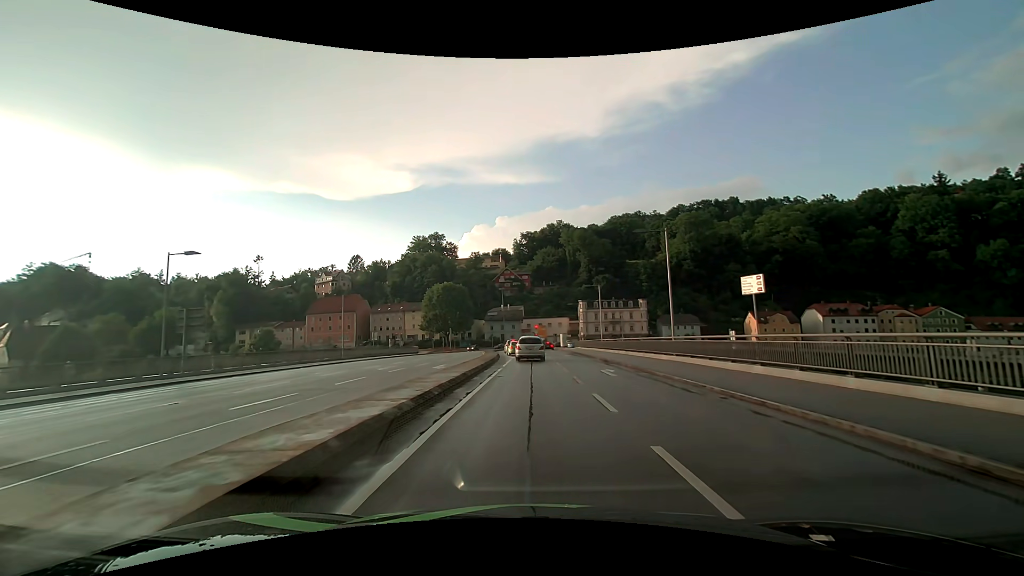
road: primary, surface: asphalt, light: Day
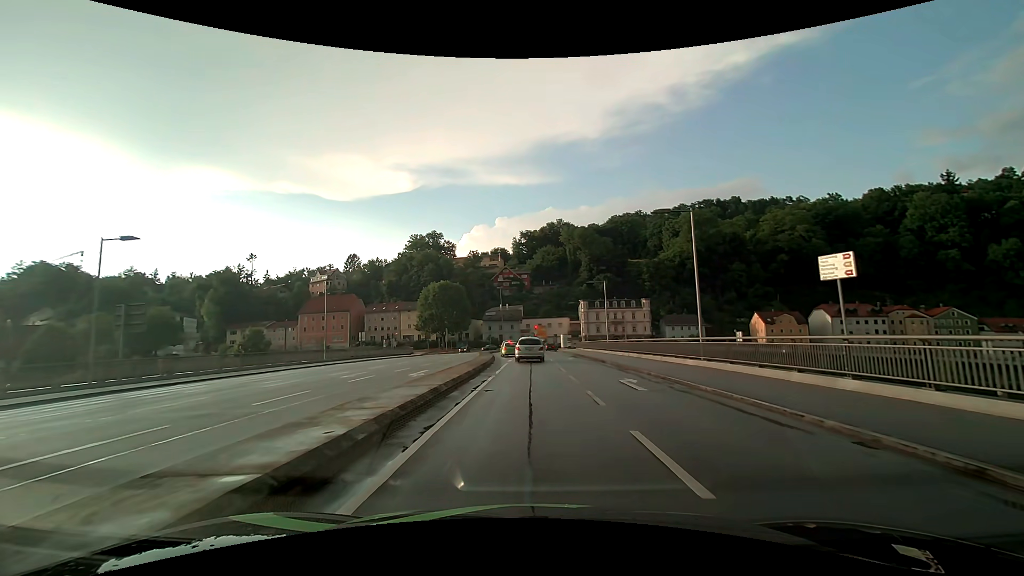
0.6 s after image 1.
(0.0, +4.8) m; +1°
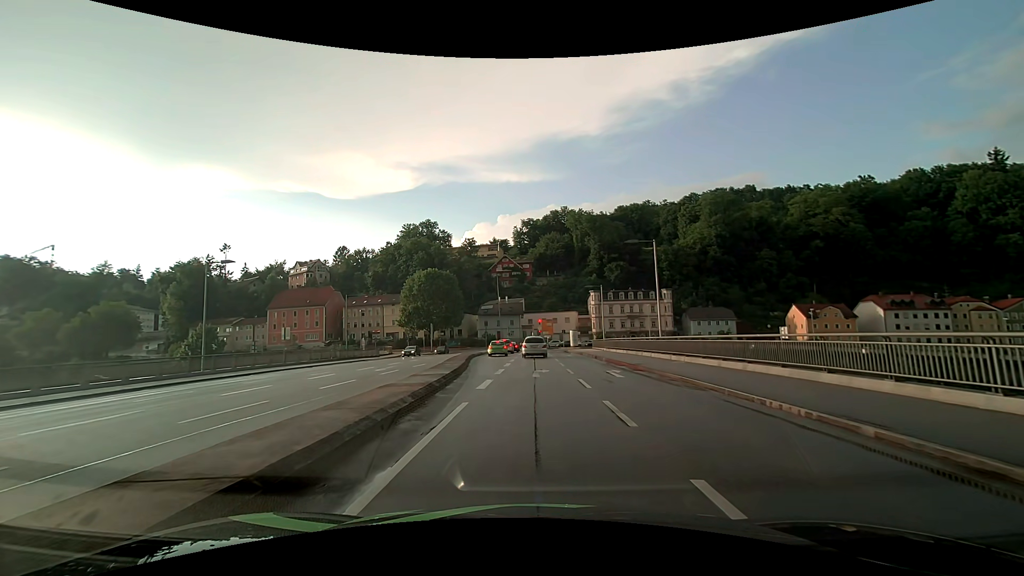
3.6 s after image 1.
(-0.1, +20.5) m; -1°
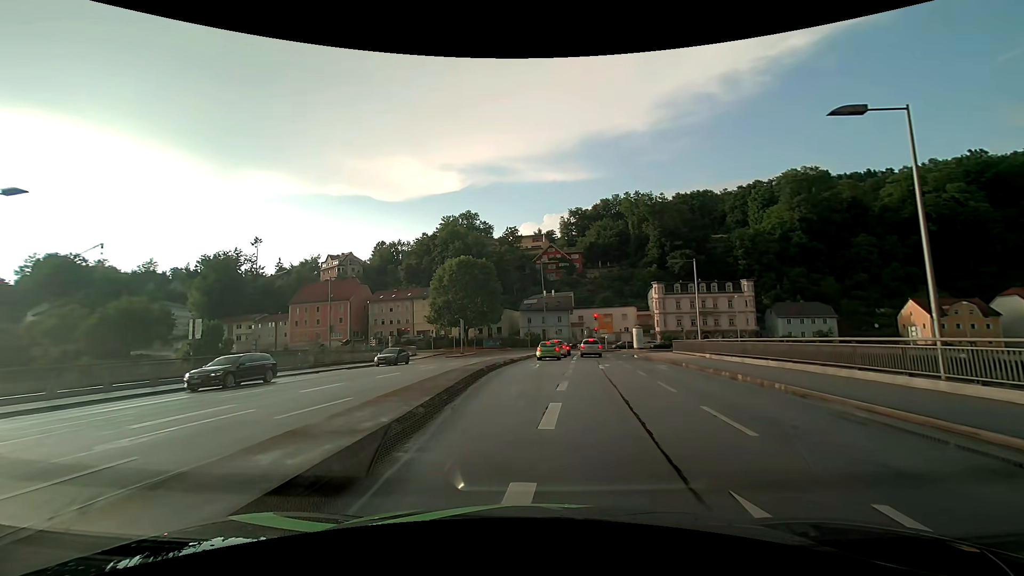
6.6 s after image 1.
(-0.6, +18.4) m; -5°
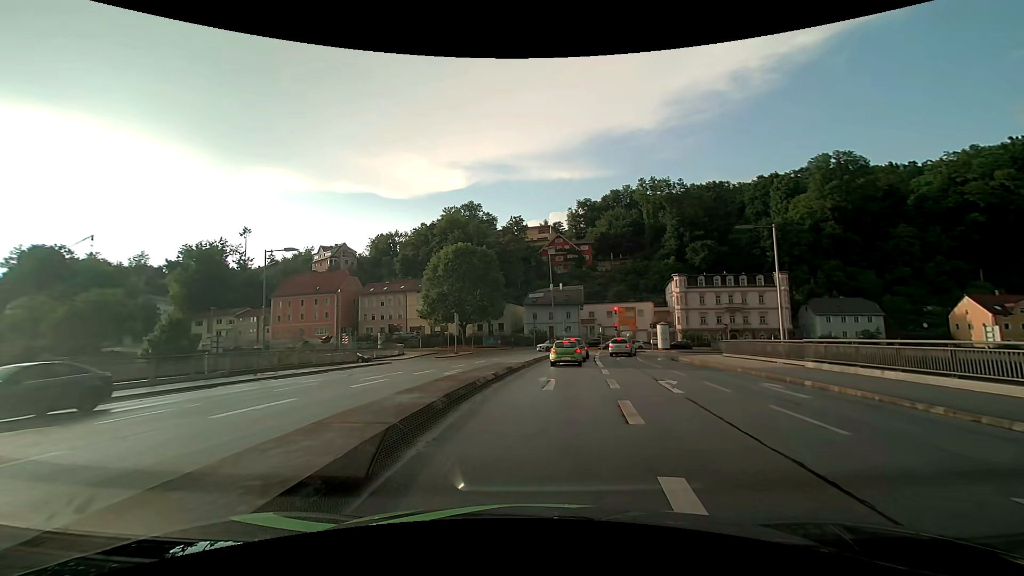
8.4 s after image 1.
(-0.1, +11.6) m; -1°
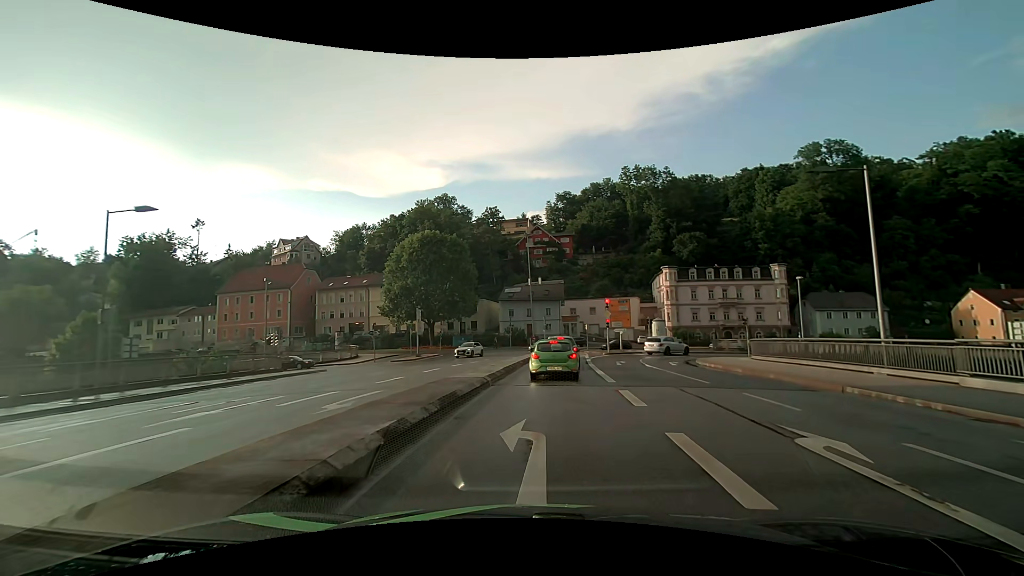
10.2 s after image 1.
(+0.3, +9.7) m; +3°
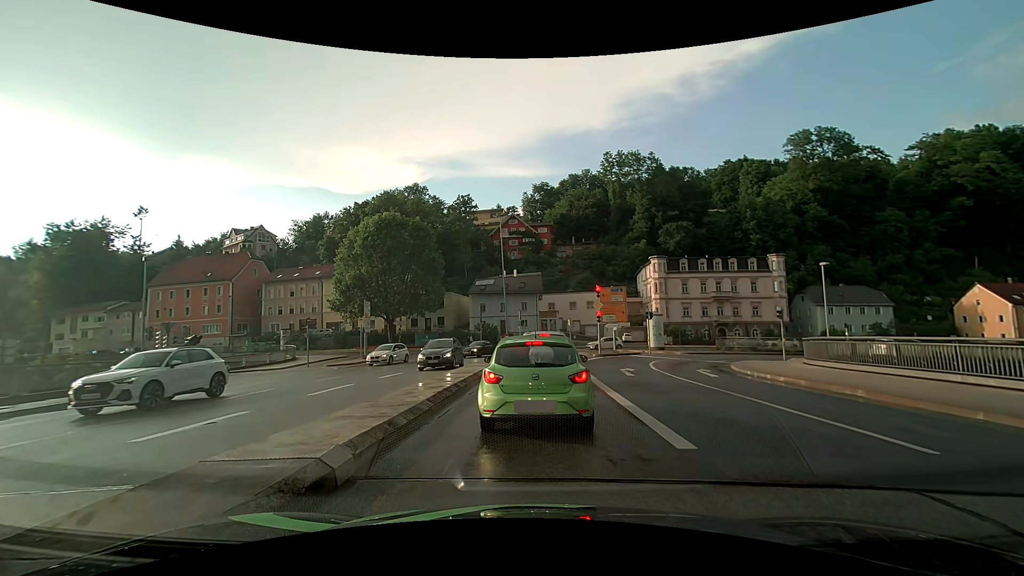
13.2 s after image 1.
(+0.2, +9.5) m; +2°
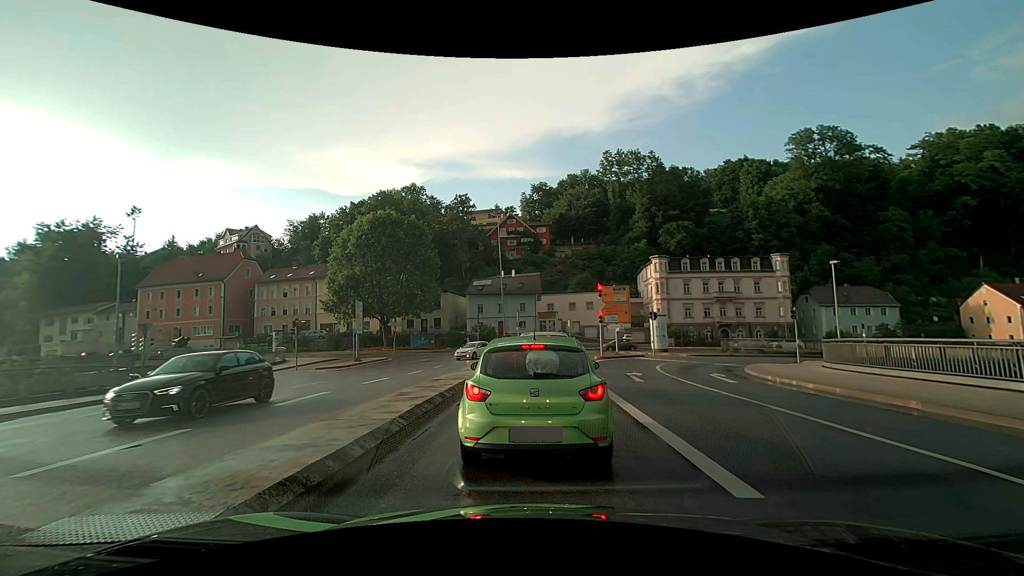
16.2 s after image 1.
(0.0, +1.7) m; +1°
